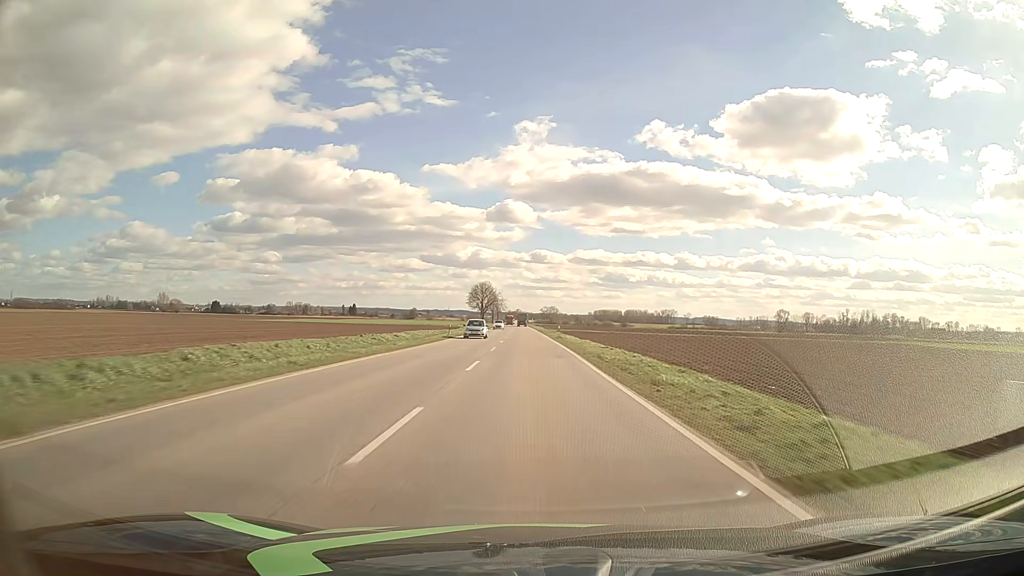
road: primary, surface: asphalt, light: Day
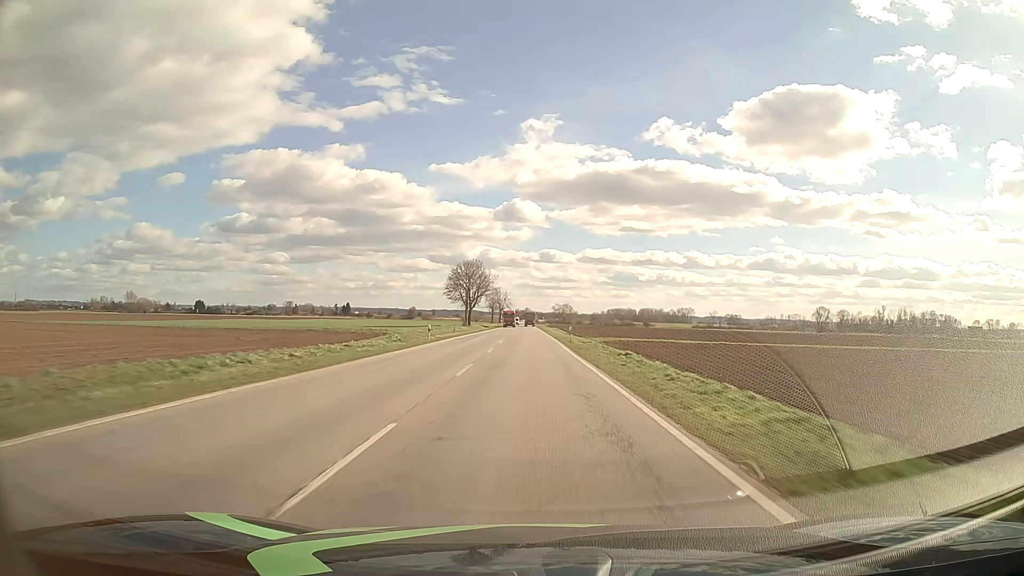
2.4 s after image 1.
(-0.5, +62.2) m; -1°
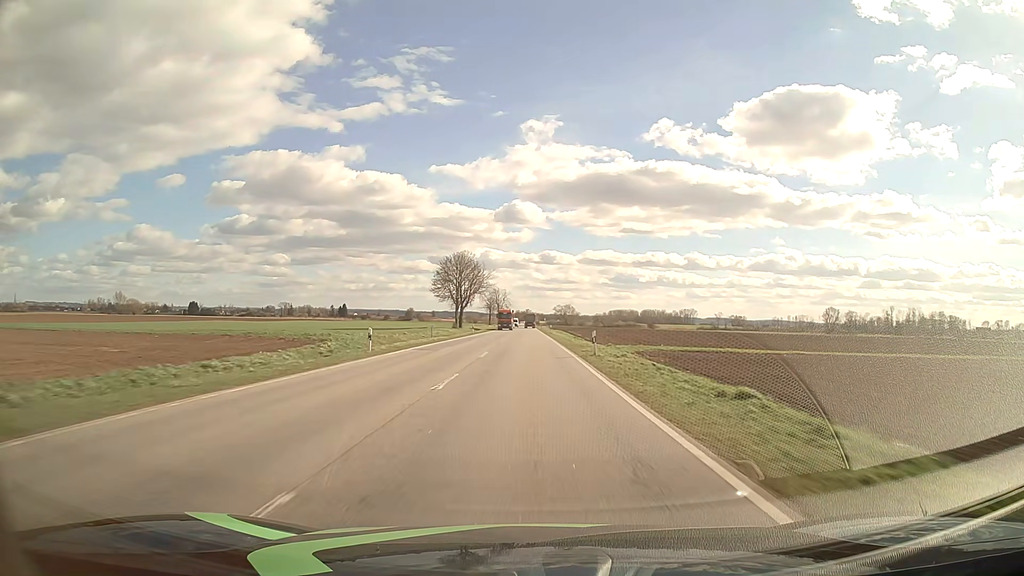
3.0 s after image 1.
(0.0, +15.7) m; 0°
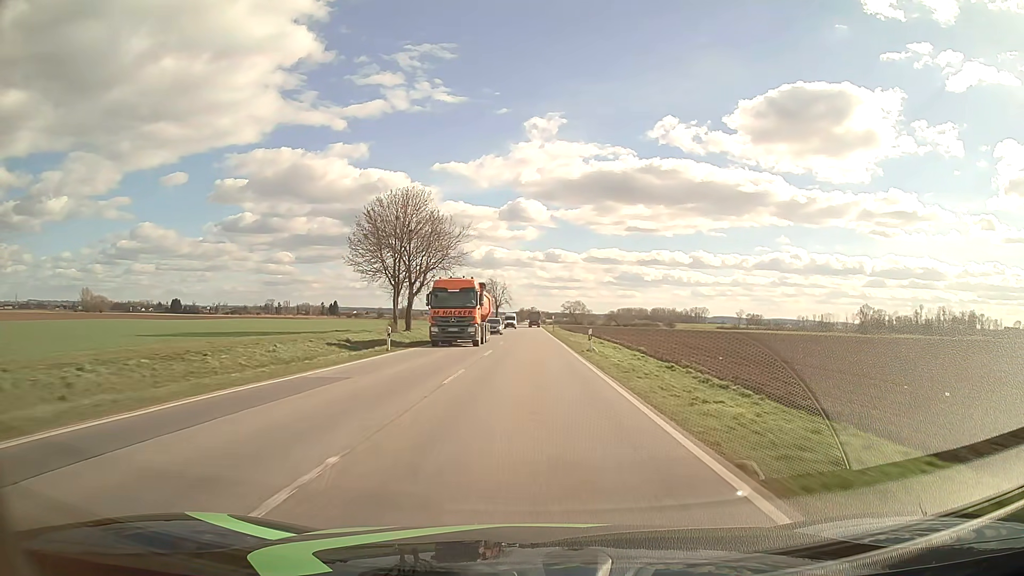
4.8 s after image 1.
(-0.2, +47.1) m; -1°
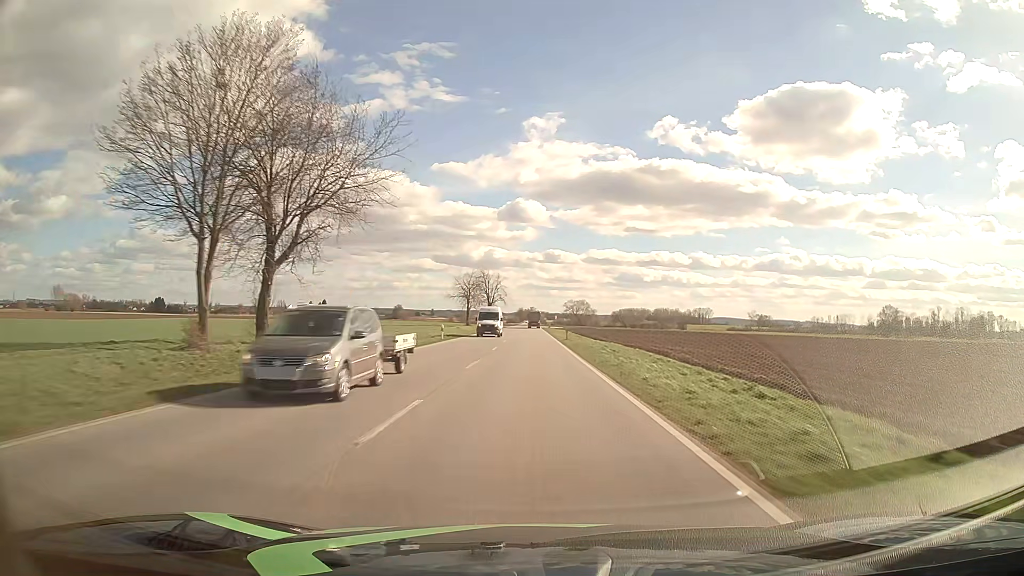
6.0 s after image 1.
(0.0, +31.5) m; 0°
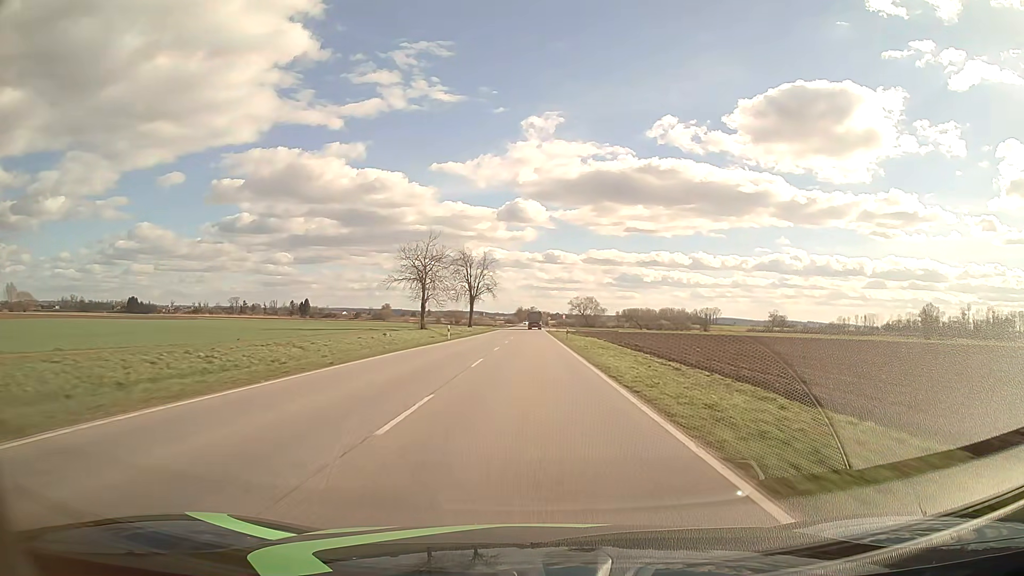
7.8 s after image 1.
(0.0, +47.4) m; 0°
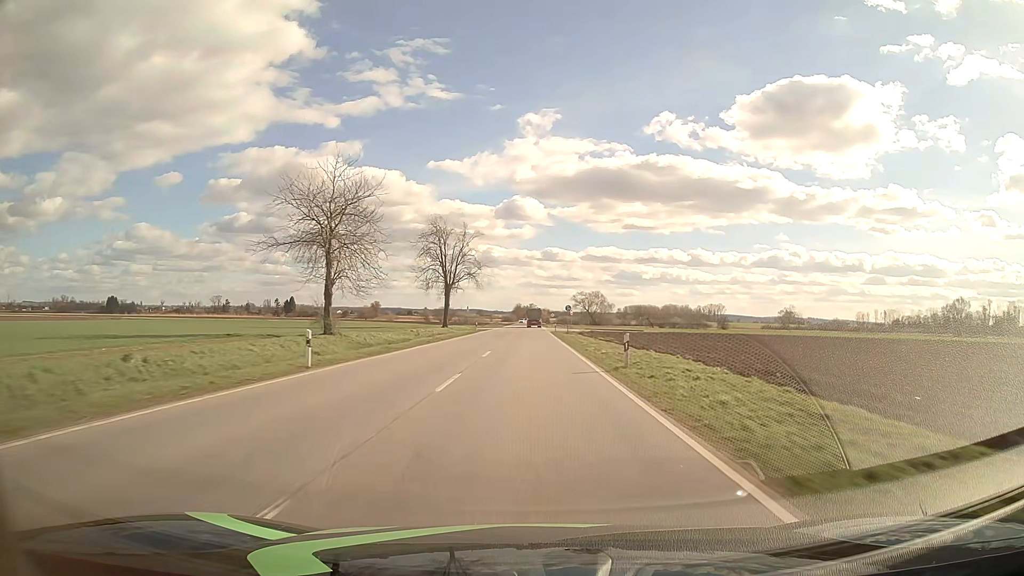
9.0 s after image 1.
(0.0, +31.6) m; 0°
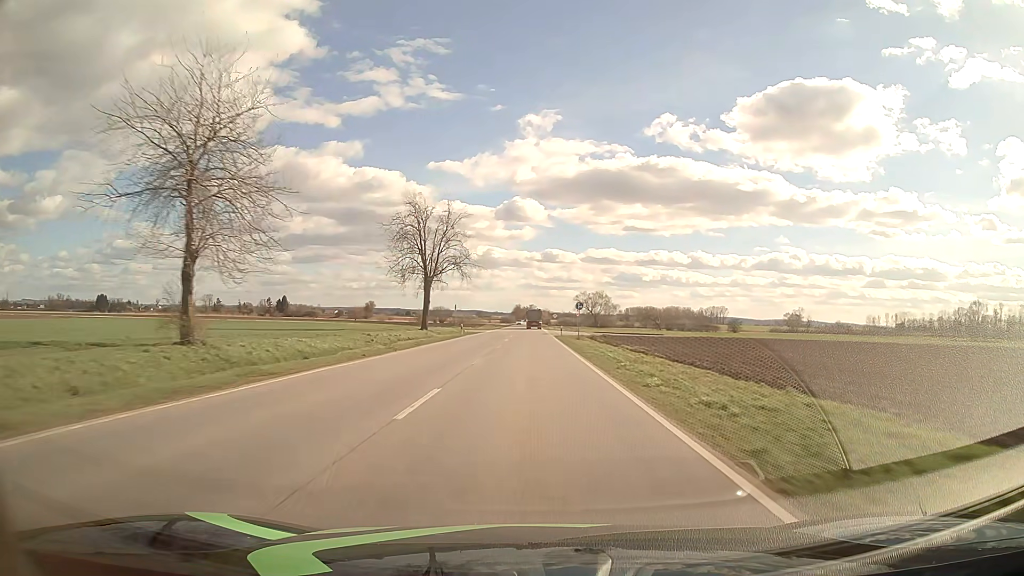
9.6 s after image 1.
(0.0, +15.8) m; 0°
(0, +10) (0, +20) (0, +30) (0, +40) (0, +50) (0, +60) (0, +70) (0, +80) (0, +90) (0, +100) m
